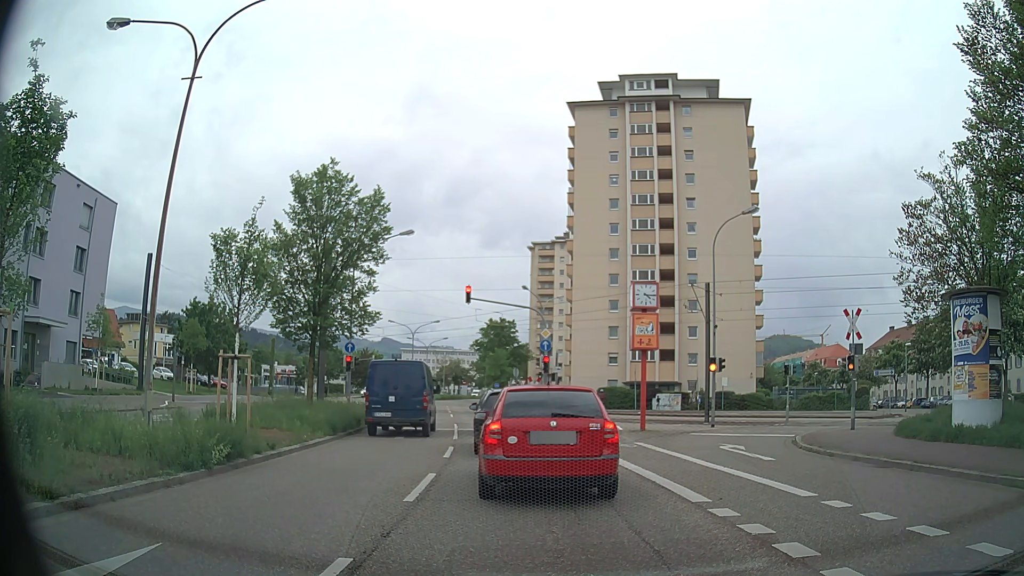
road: secondary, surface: asphalt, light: Day
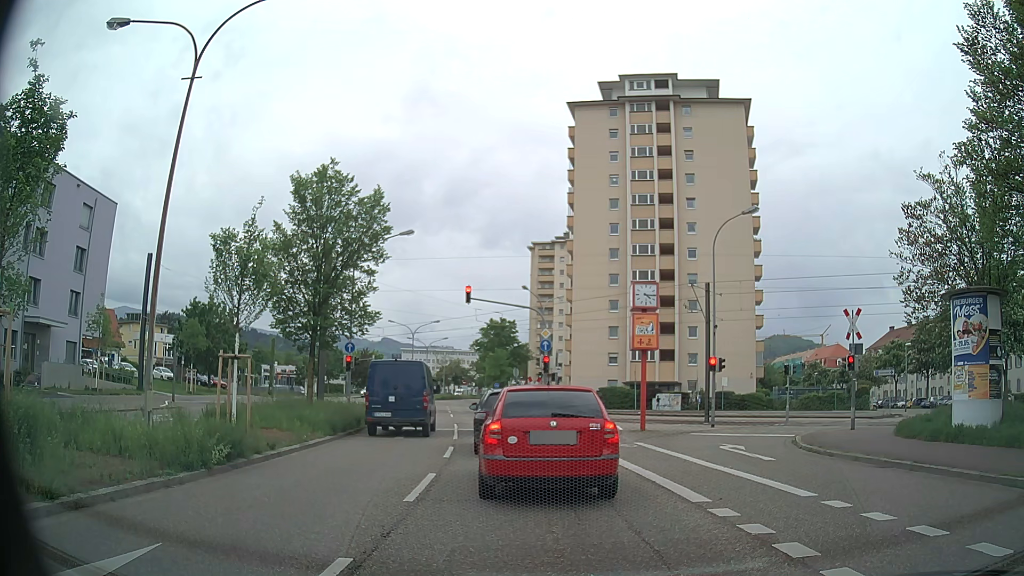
(0.0, 0.0) m; 0°
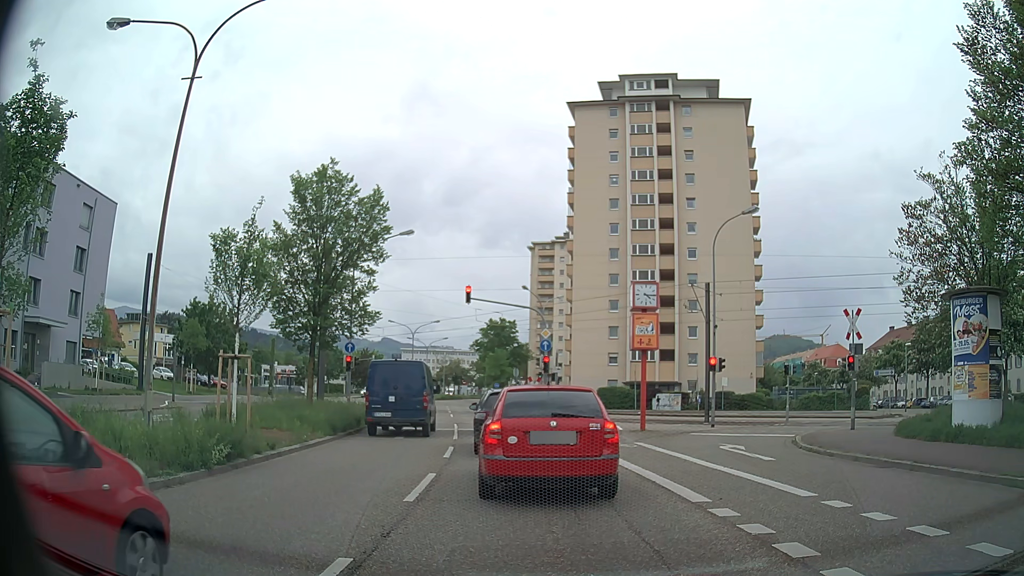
(0.0, 0.0) m; 0°
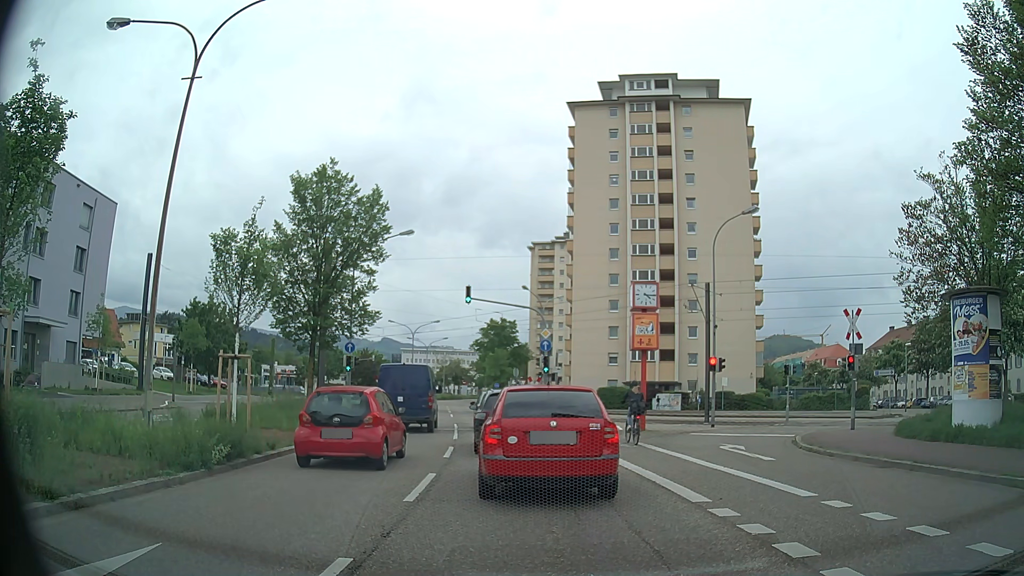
(0.0, 0.0) m; 0°
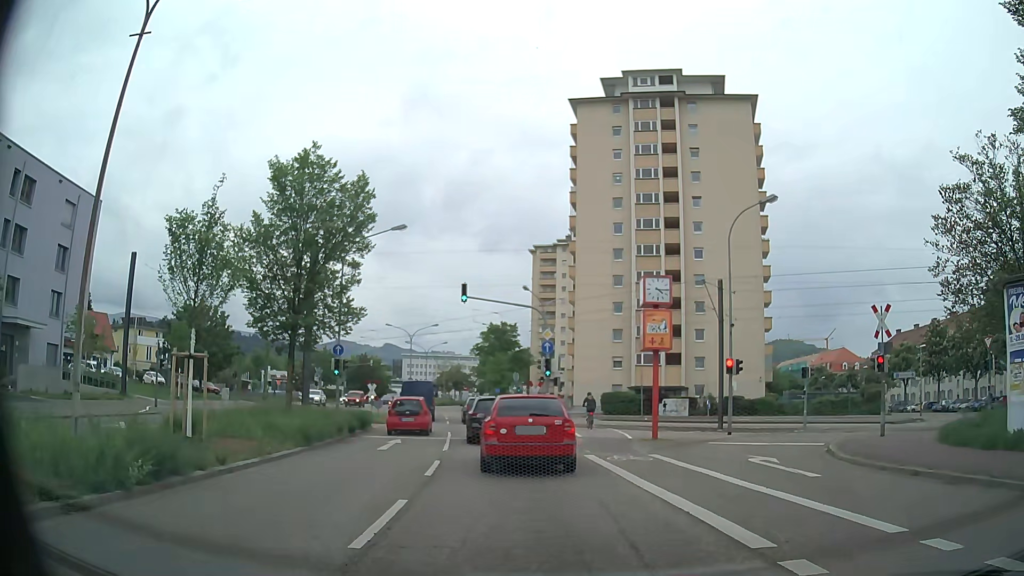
(0.0, +2.6) m; +1°
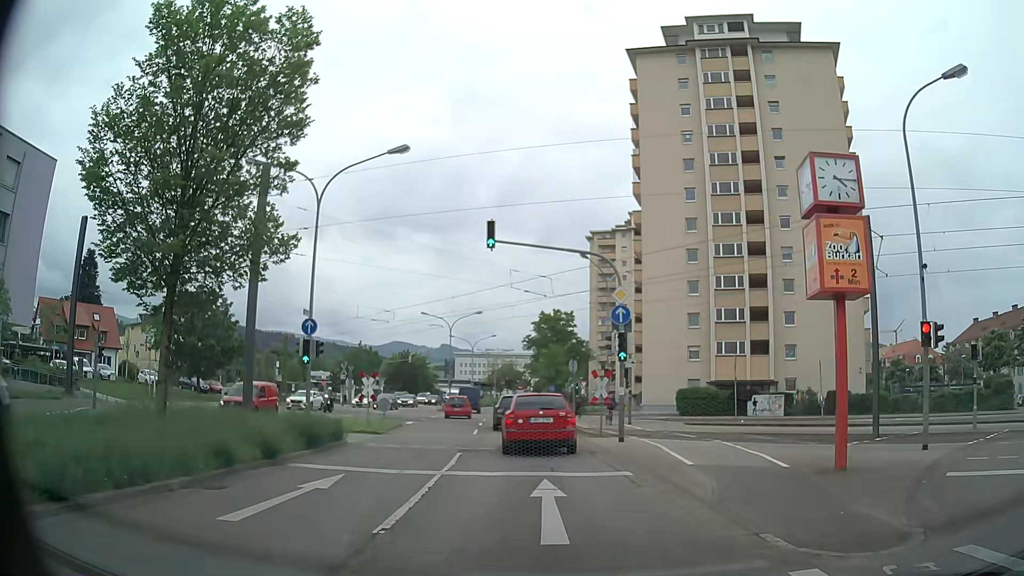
(-0.5, +11.6) m; -5°
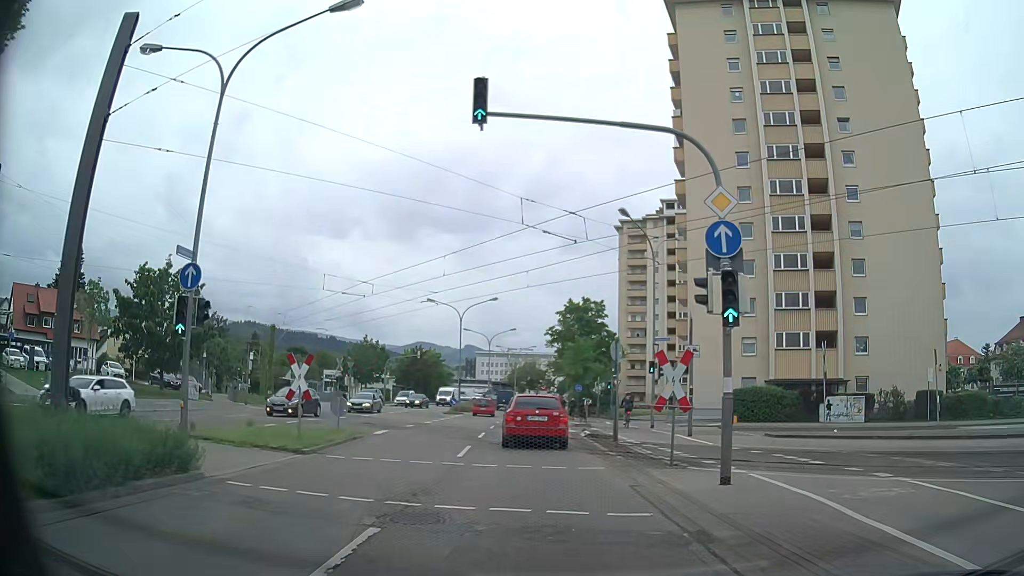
(-0.1, +10.0) m; -1°
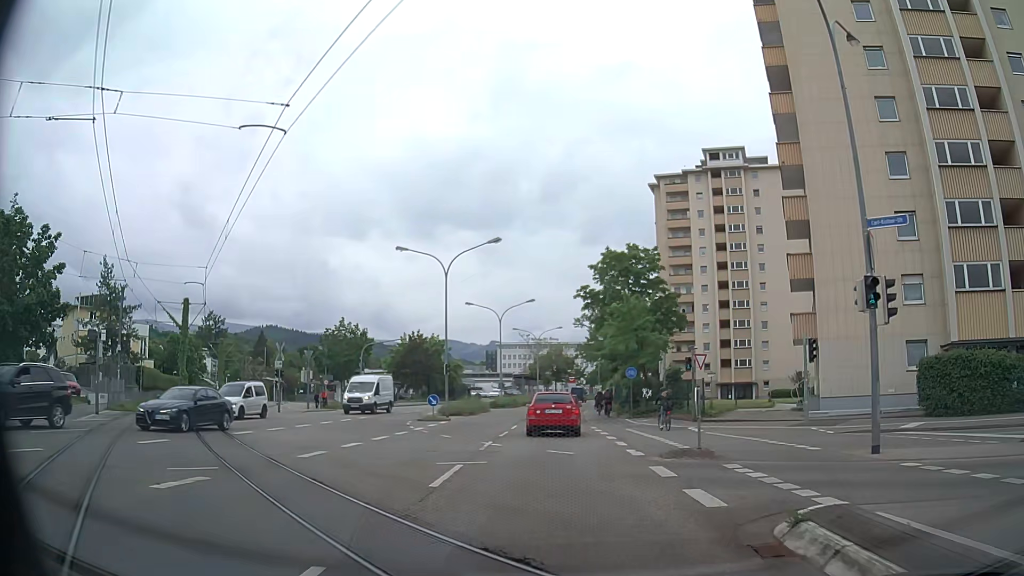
(-0.7, +20.8) m; -3°
(0, +10) (0, +20) (0, +30) (0, +40) (0, +50) (+1, +60) (+2, +70) (+3, +80) (+4, +90) (+6, +100) m
